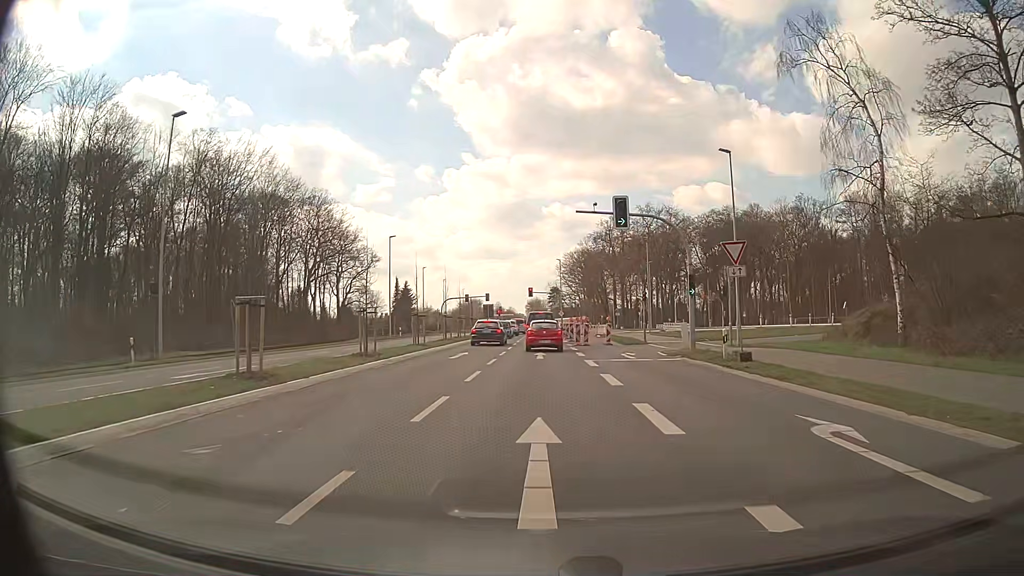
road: secondary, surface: asphalt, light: Day
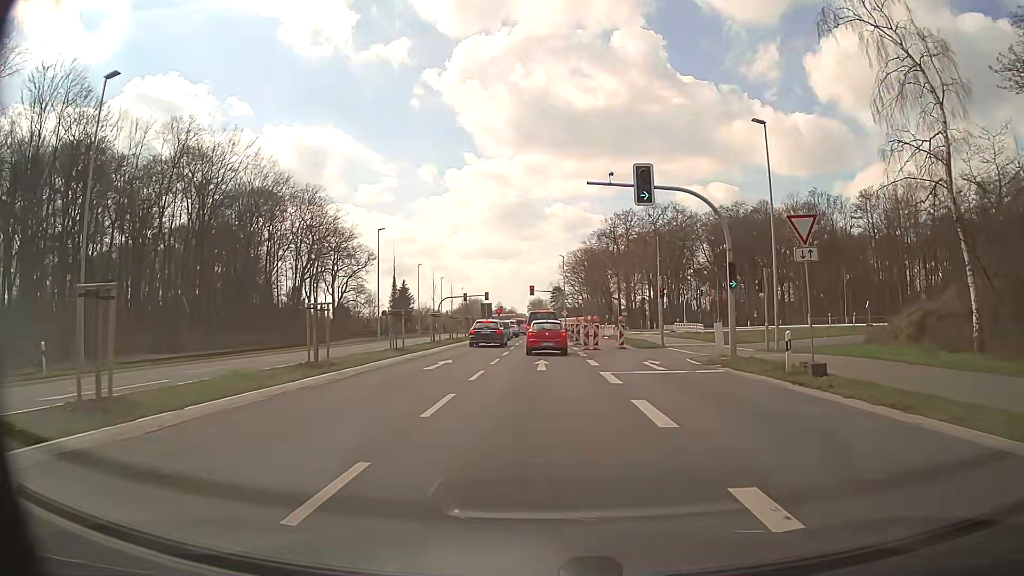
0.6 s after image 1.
(0.0, +5.6) m; 0°
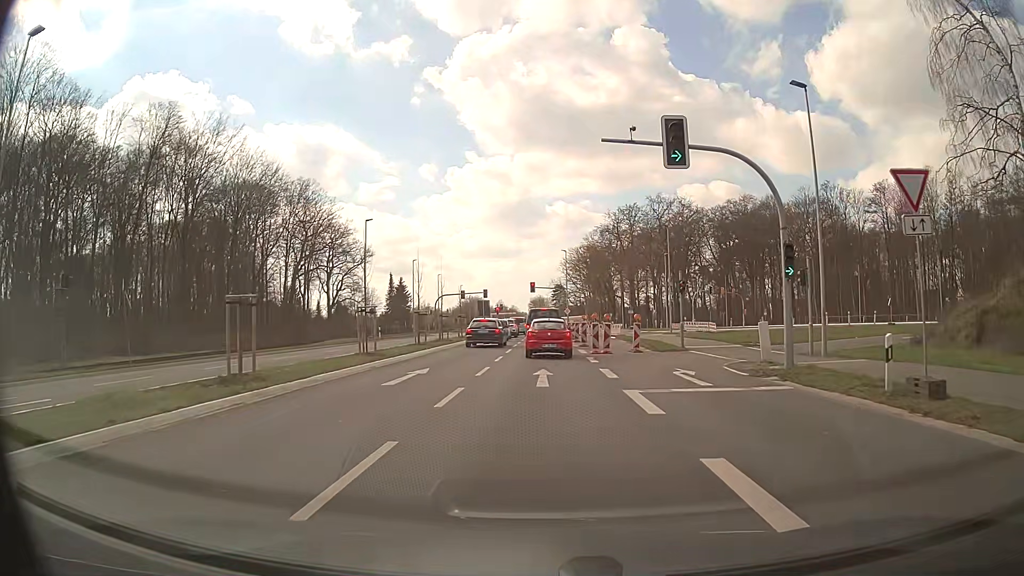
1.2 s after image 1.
(0.0, +5.0) m; -1°
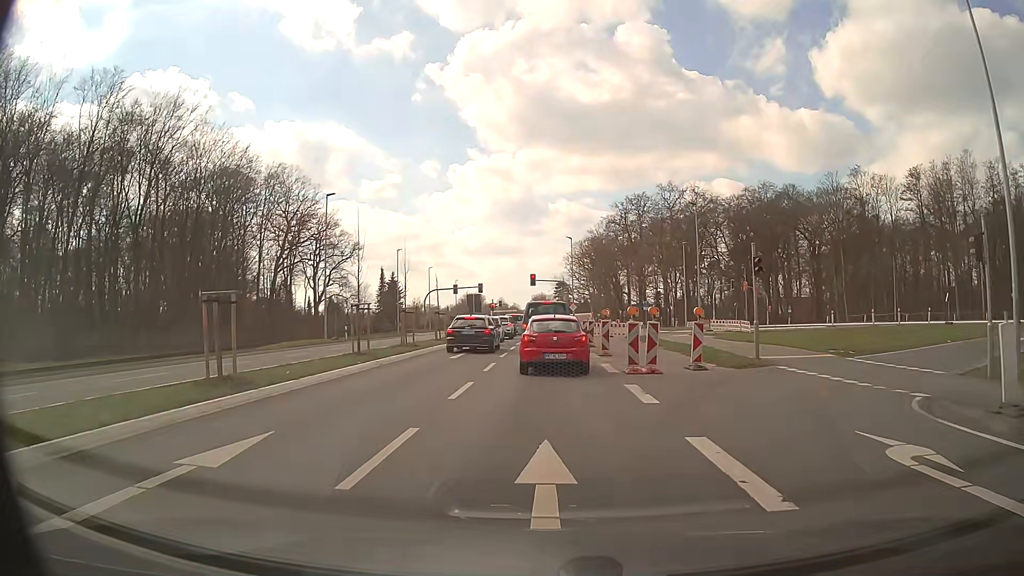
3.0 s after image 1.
(0.0, +11.0) m; 0°
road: trunk_link
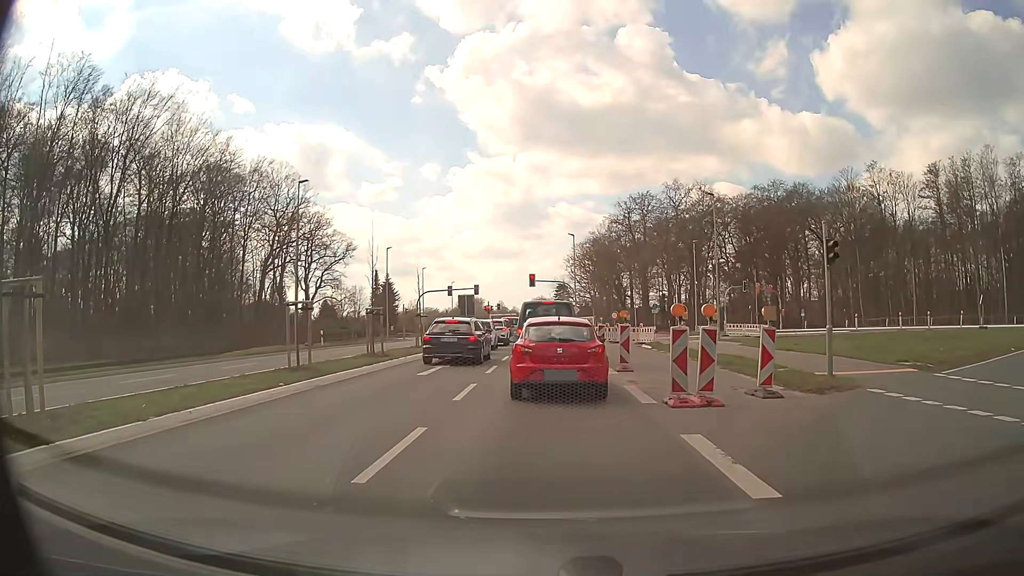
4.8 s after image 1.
(0.0, +5.5) m; -2°
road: secondary
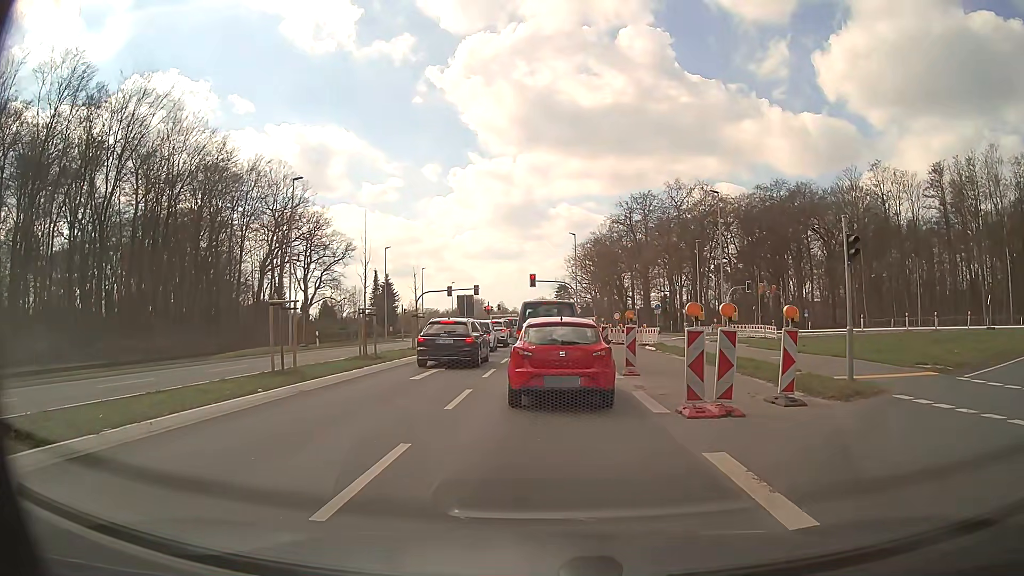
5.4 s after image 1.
(0.0, +1.1) m; +2°
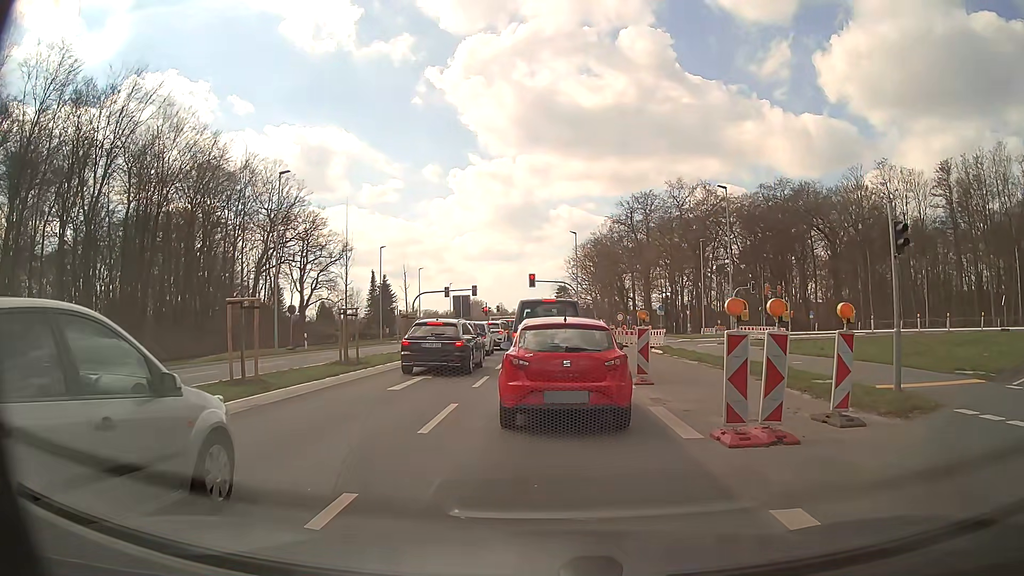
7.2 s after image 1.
(0.0, +2.2) m; 0°
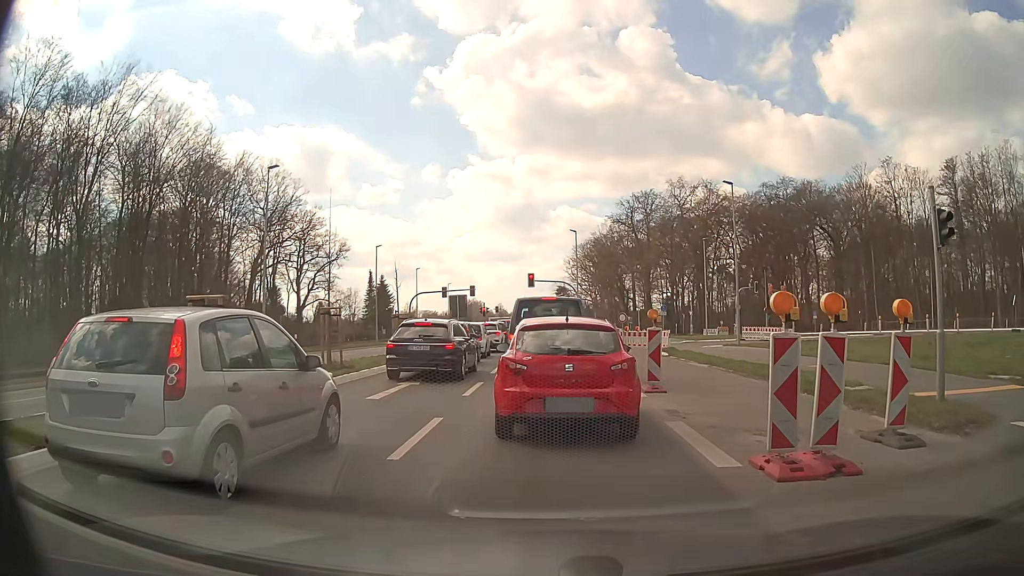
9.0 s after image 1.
(0.0, +1.6) m; 0°
